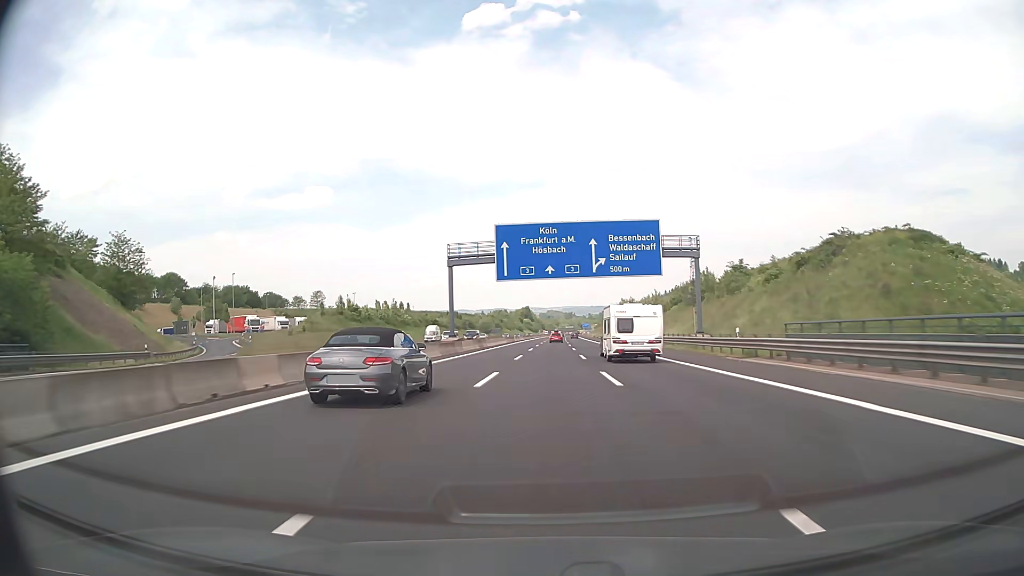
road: motorway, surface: asphalt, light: Day
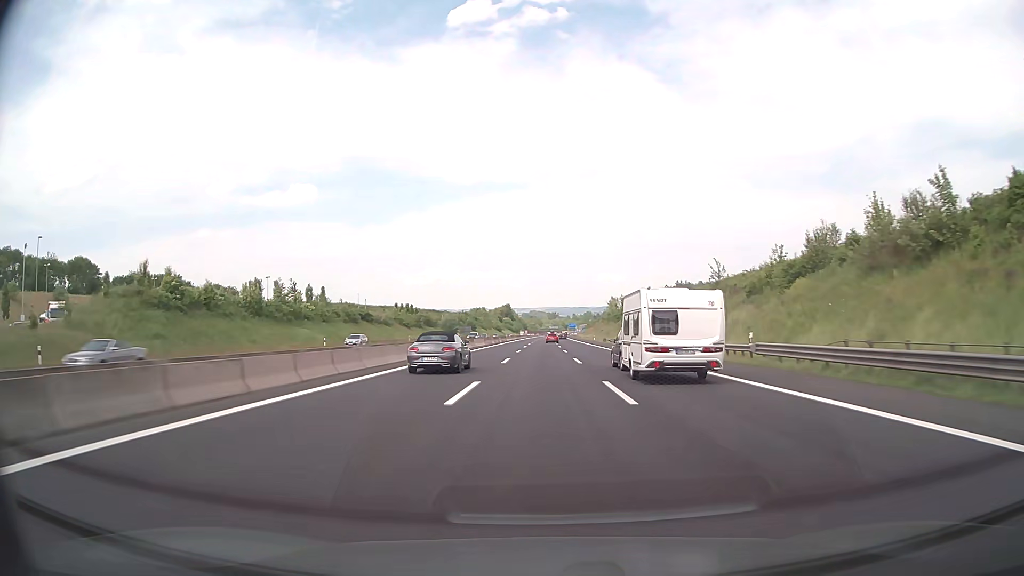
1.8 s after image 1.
(+0.7, +57.3) m; +1°
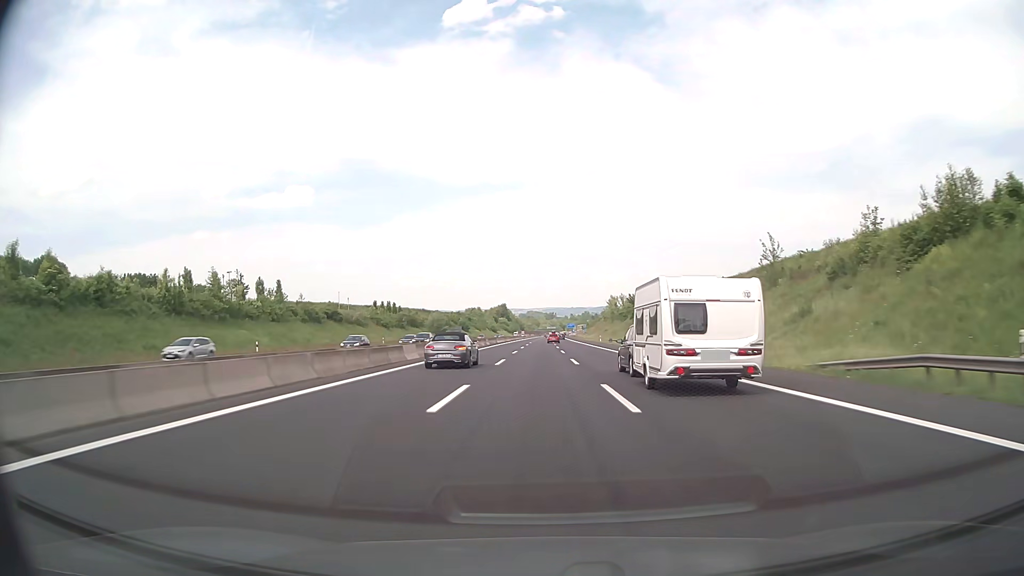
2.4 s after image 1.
(+0.1, +19.0) m; +1°
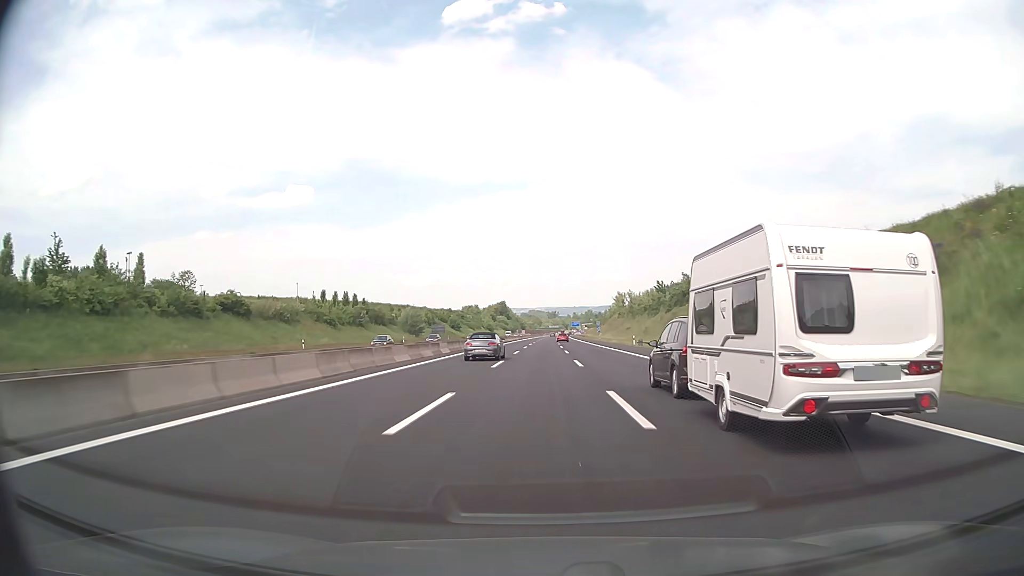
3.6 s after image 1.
(0.0, +38.0) m; 0°
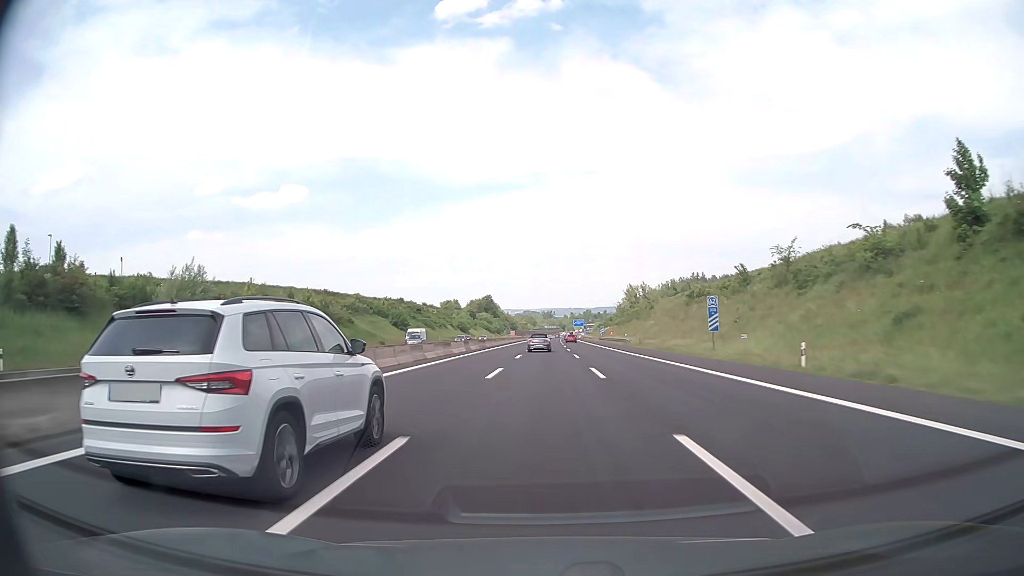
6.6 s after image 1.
(+0.3, +95.8) m; 0°
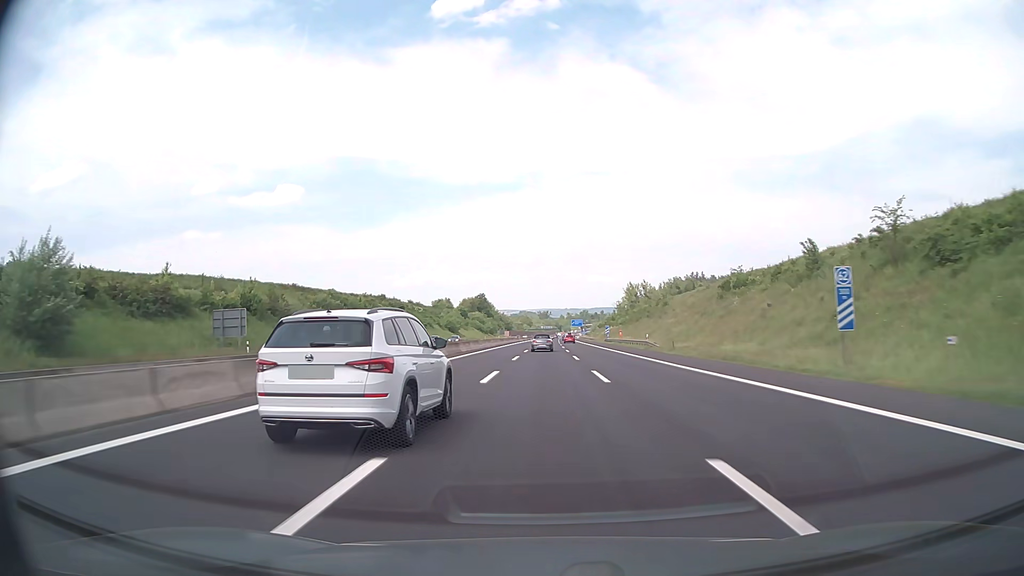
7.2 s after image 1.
(+0.1, +19.5) m; 0°
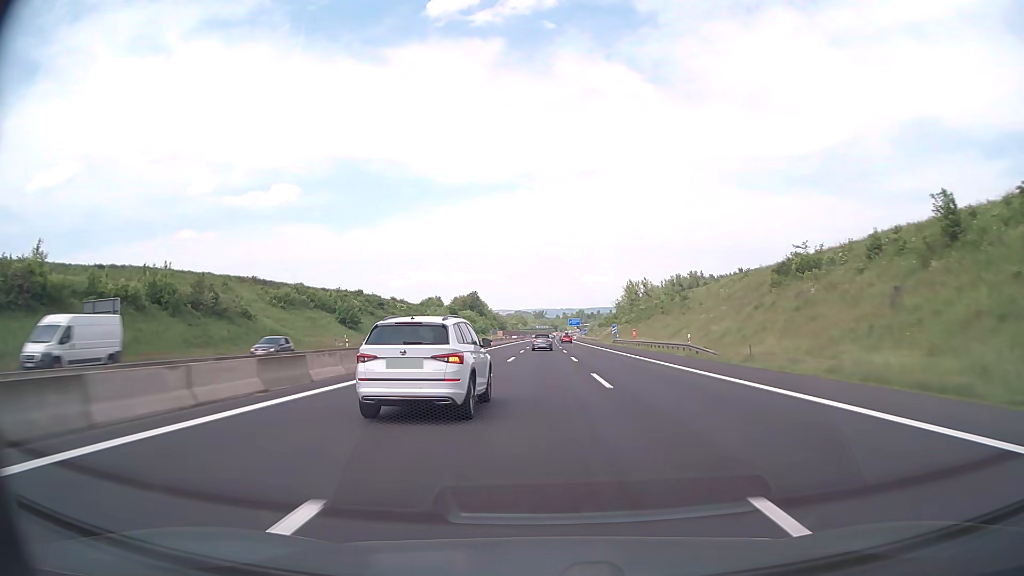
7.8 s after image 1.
(+0.1, +19.6) m; 0°
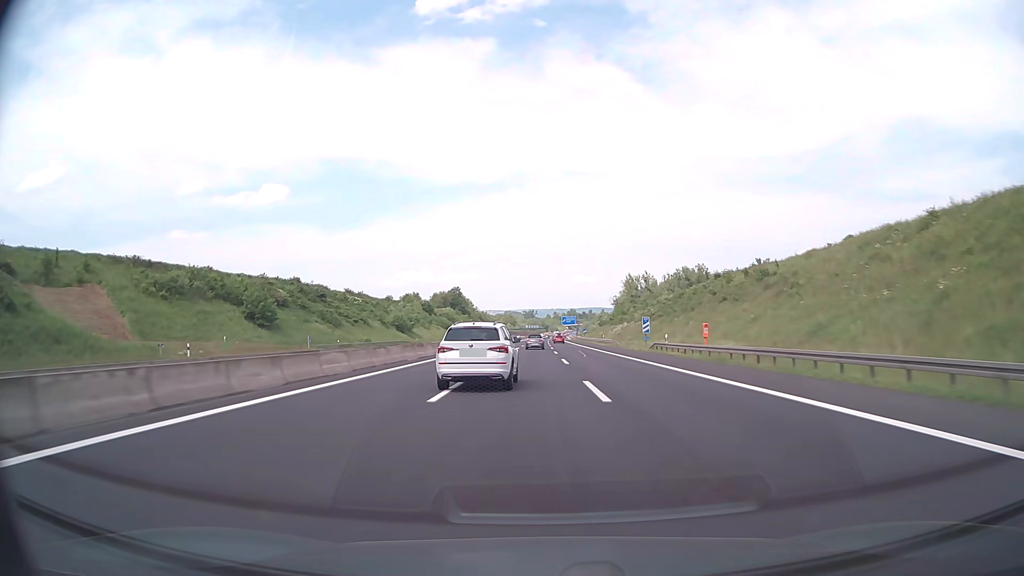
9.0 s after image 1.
(+0.3, +39.5) m; +1°
(0, +10) (0, +20) (0, +30) (0, +40) (0, +50) (+1, +60) (+1, +70) (+1, +80) (+1, +90) (+2, +100) m
